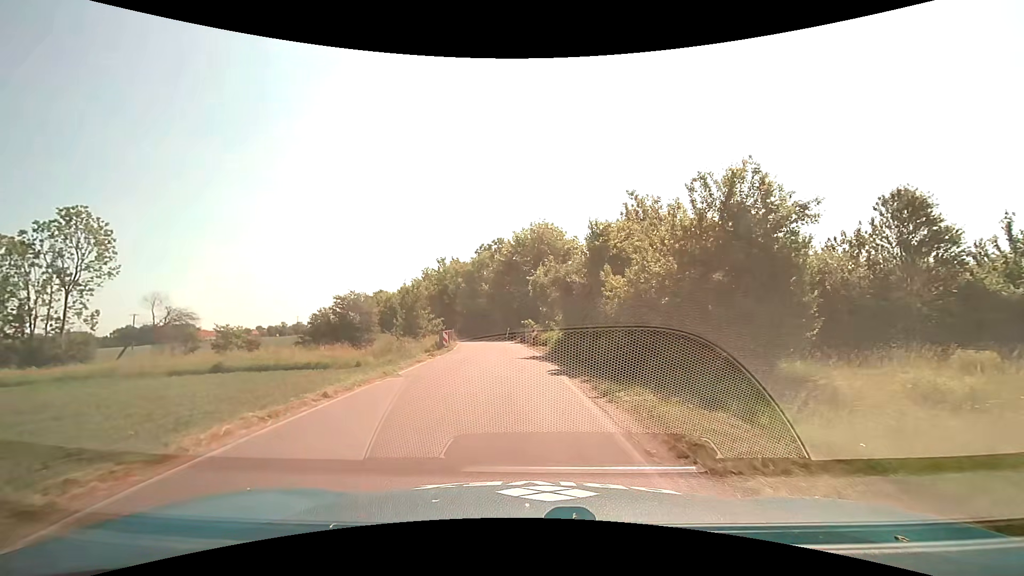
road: unclassified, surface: asphalt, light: Day
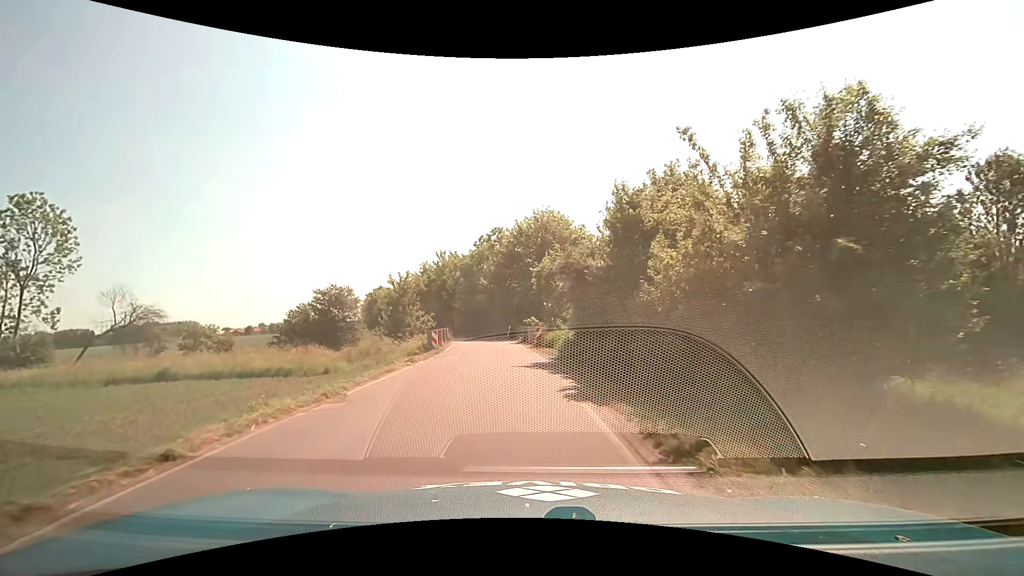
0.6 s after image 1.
(0.0, +4.4) m; -1°
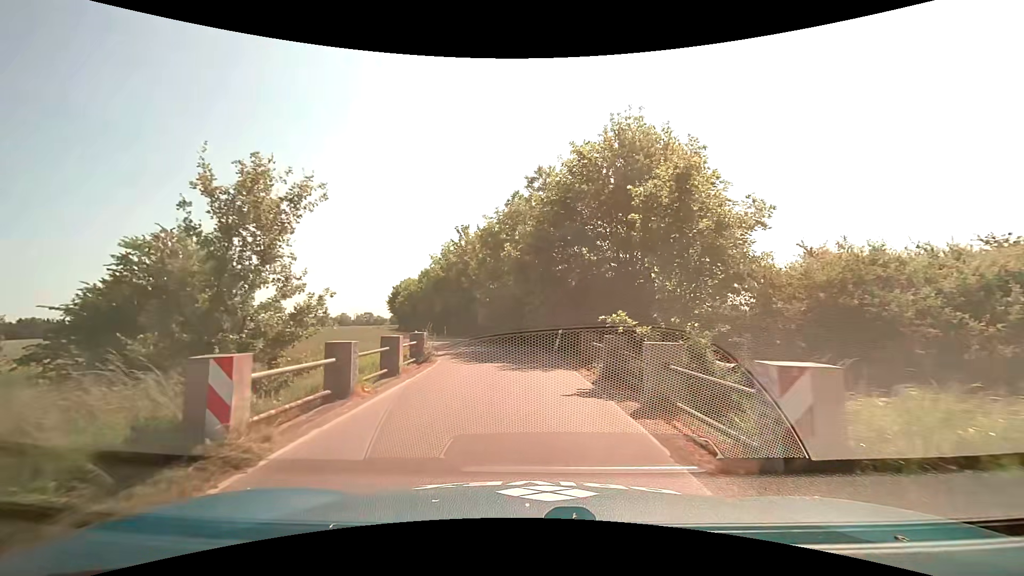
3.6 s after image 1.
(-1.0, +20.6) m; -4°
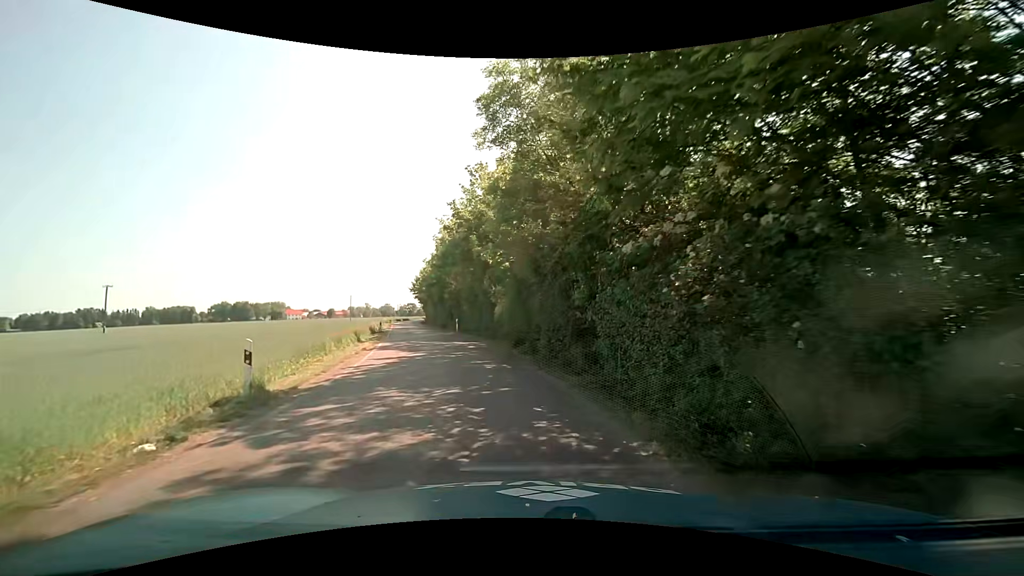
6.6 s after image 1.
(-0.7, +21.2) m; -5°
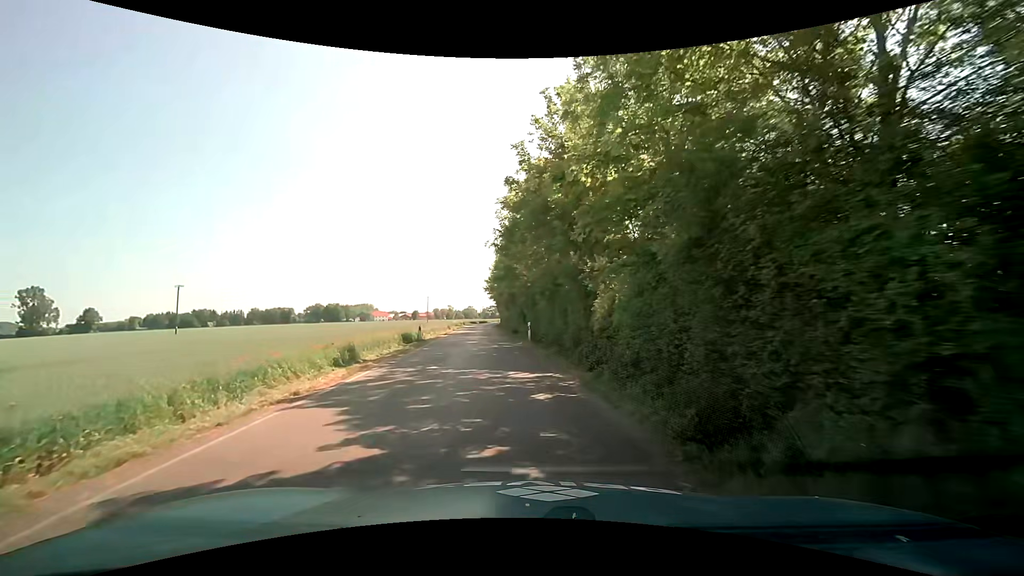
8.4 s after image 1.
(-1.0, +13.3) m; -8°
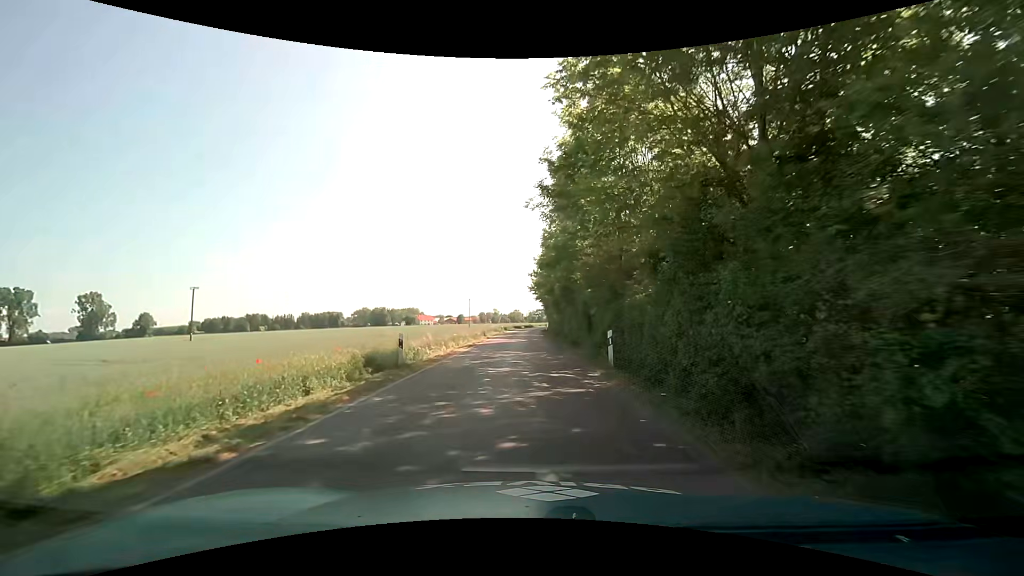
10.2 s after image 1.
(-1.1, +13.5) m; -7°
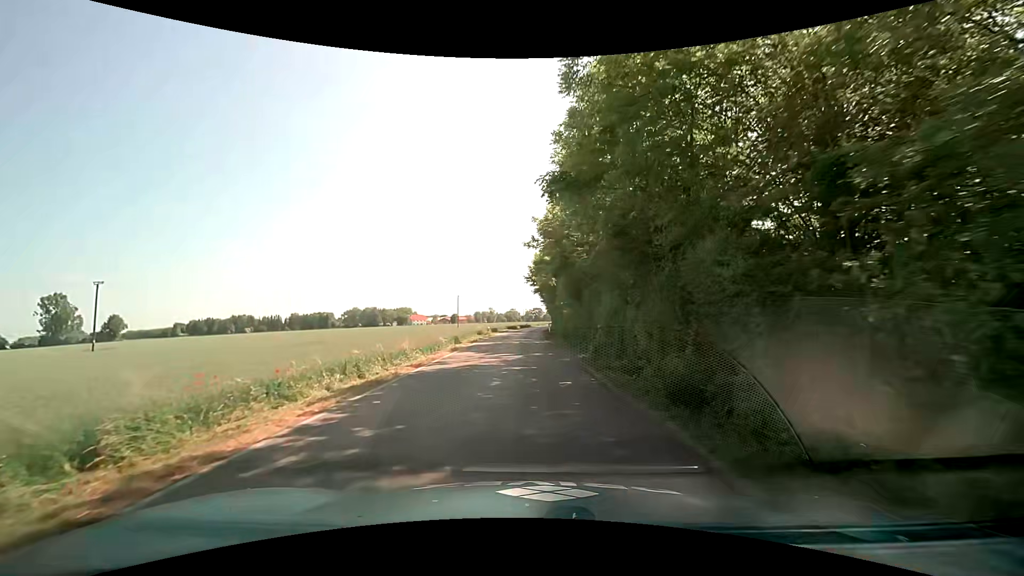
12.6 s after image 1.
(0.0, +18.3) m; 0°
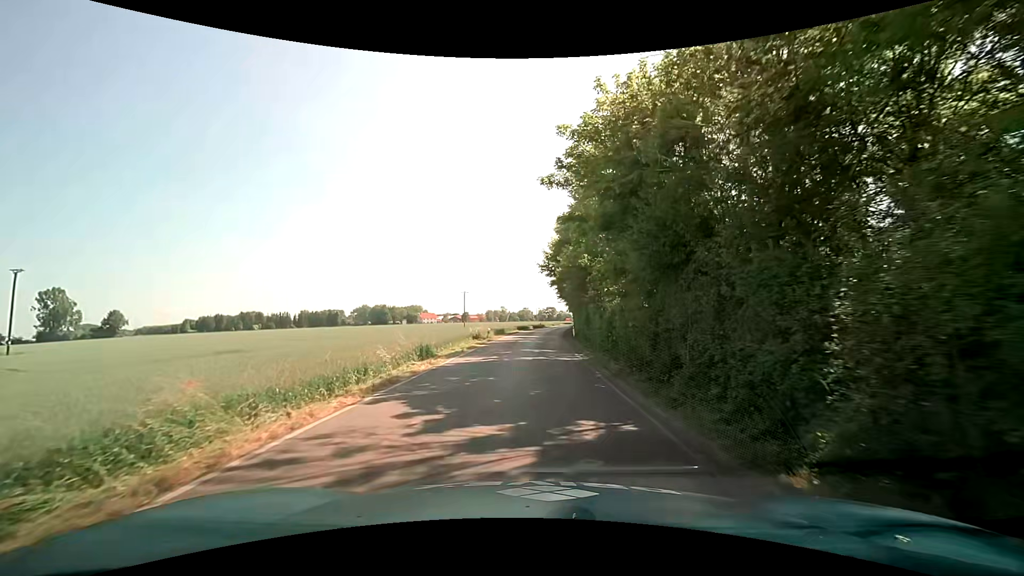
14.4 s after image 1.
(-0.2, +13.9) m; -2°
